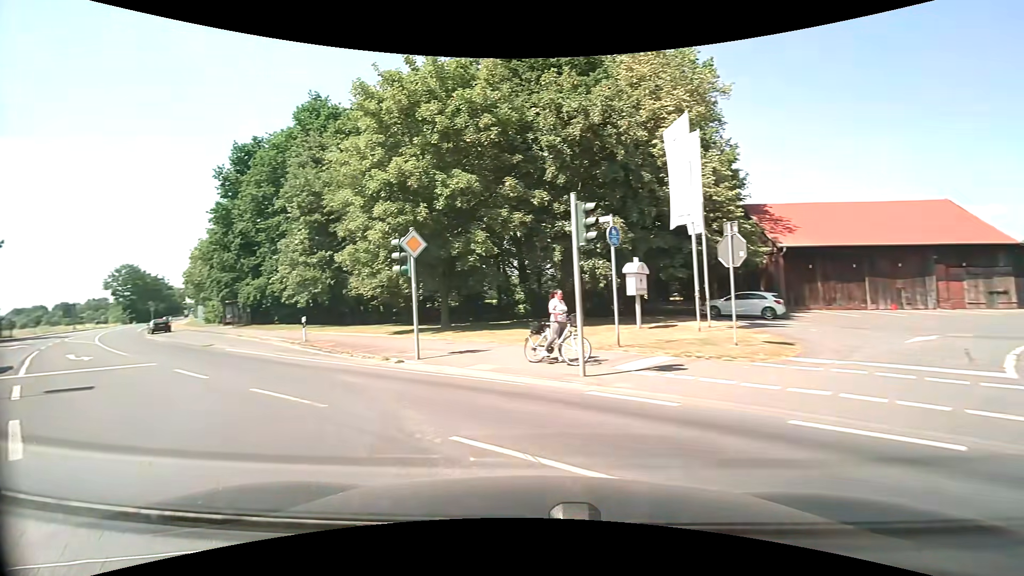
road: secondary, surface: asphalt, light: Day
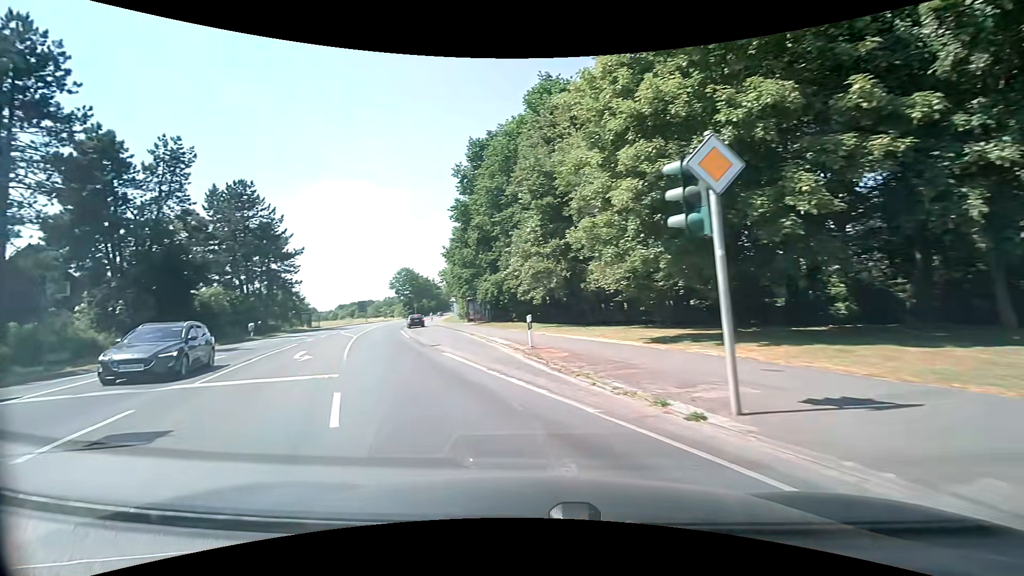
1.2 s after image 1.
(-1.7, +7.2) m; -27°
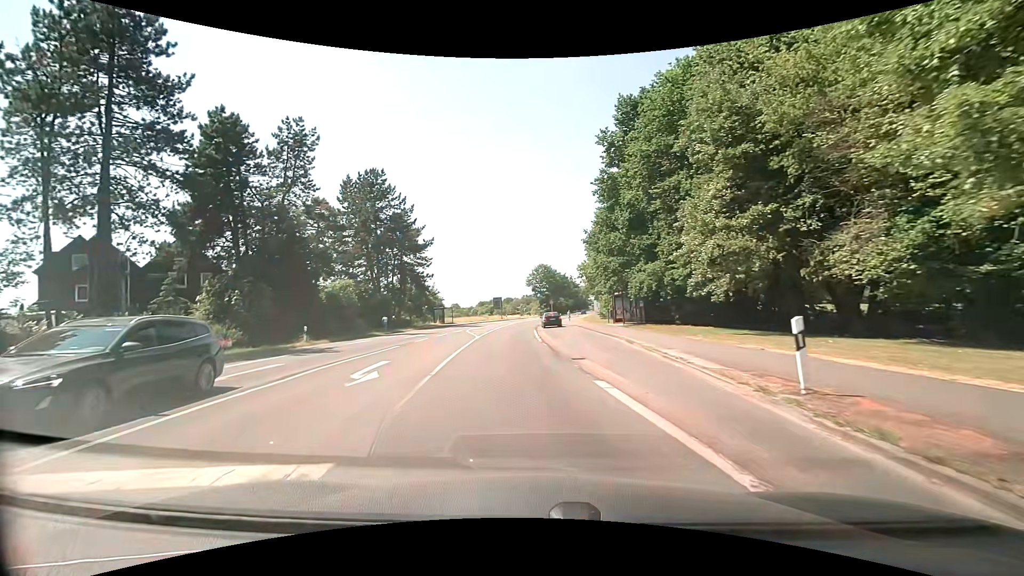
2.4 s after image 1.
(-1.2, +8.4) m; -14°
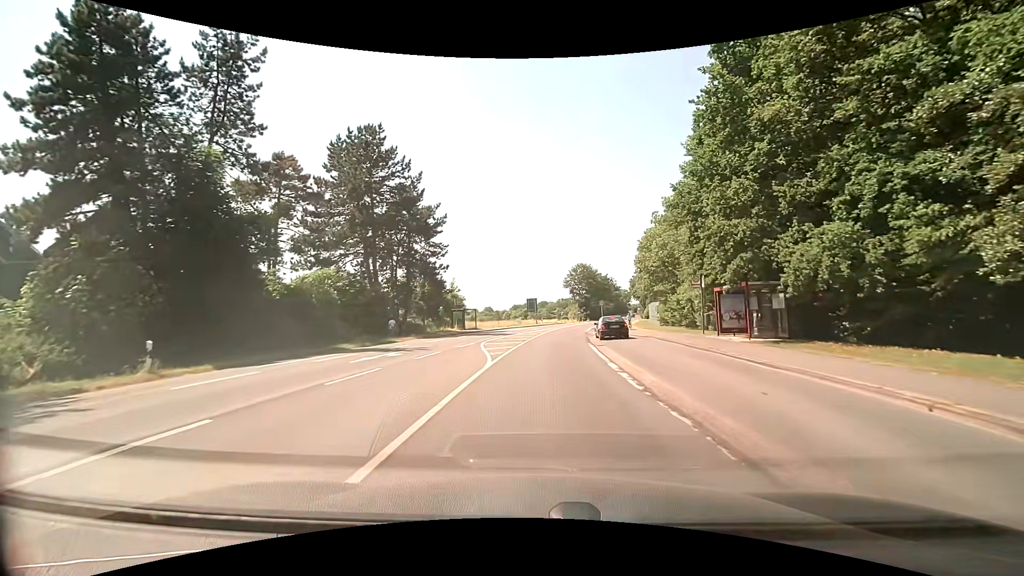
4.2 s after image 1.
(-1.0, +15.2) m; -4°
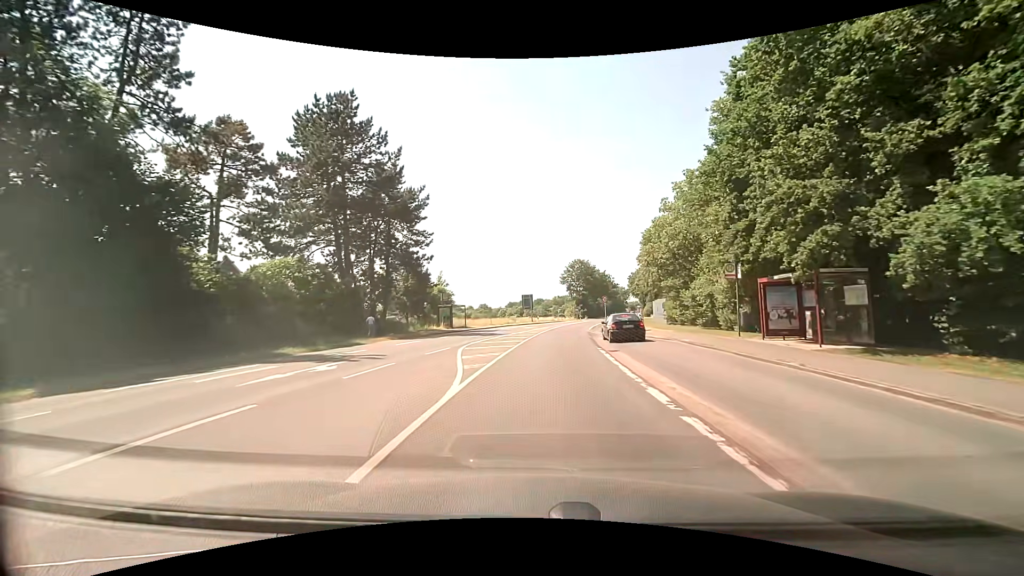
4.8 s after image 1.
(0.0, +5.8) m; +1°
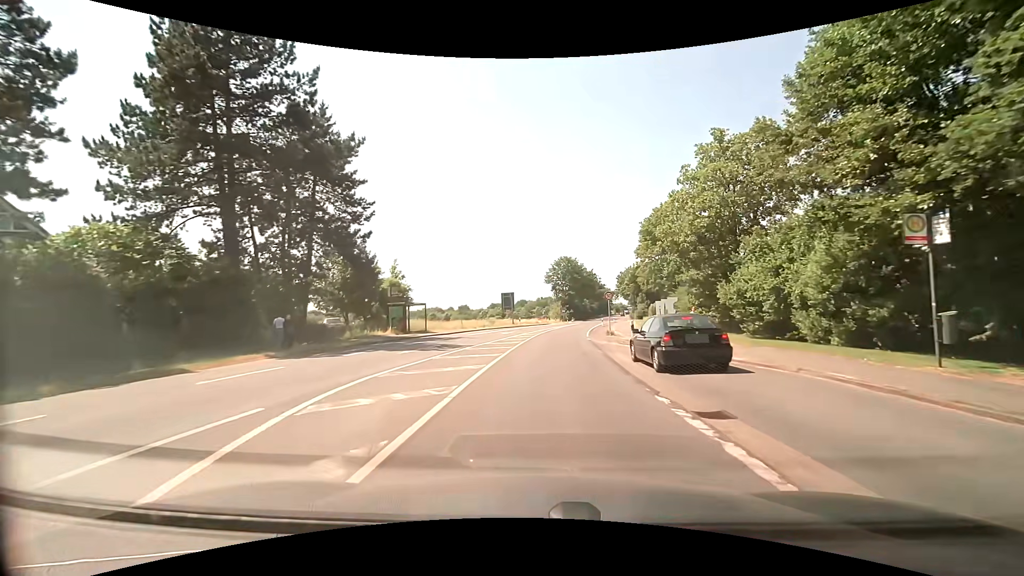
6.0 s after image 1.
(+0.1, +12.6) m; +2°
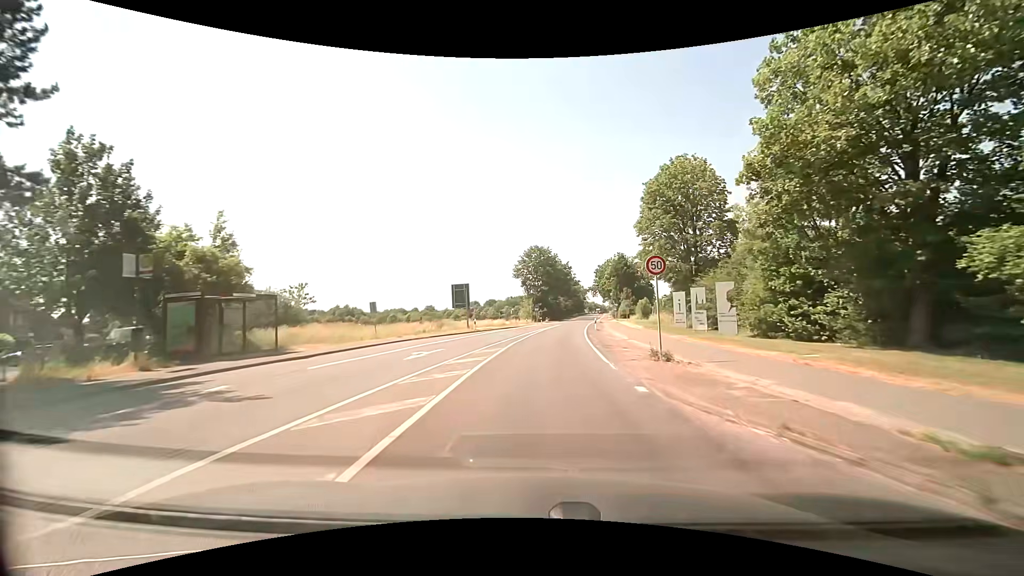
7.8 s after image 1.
(+0.4, +21.2) m; +3°
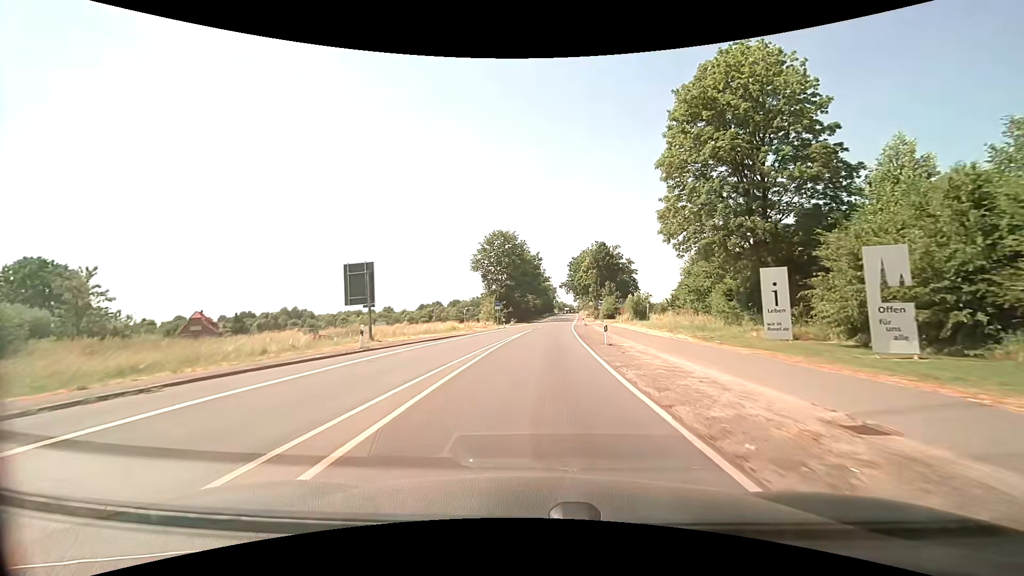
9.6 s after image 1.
(+0.9, +22.7) m; +4°
(0, +10) (+1, +20) (+1, +30) (+2, +40) (+2, +50) (+3, +60) (+4, +70) (+5, +80) (+6, +90) (+7, +100) m
